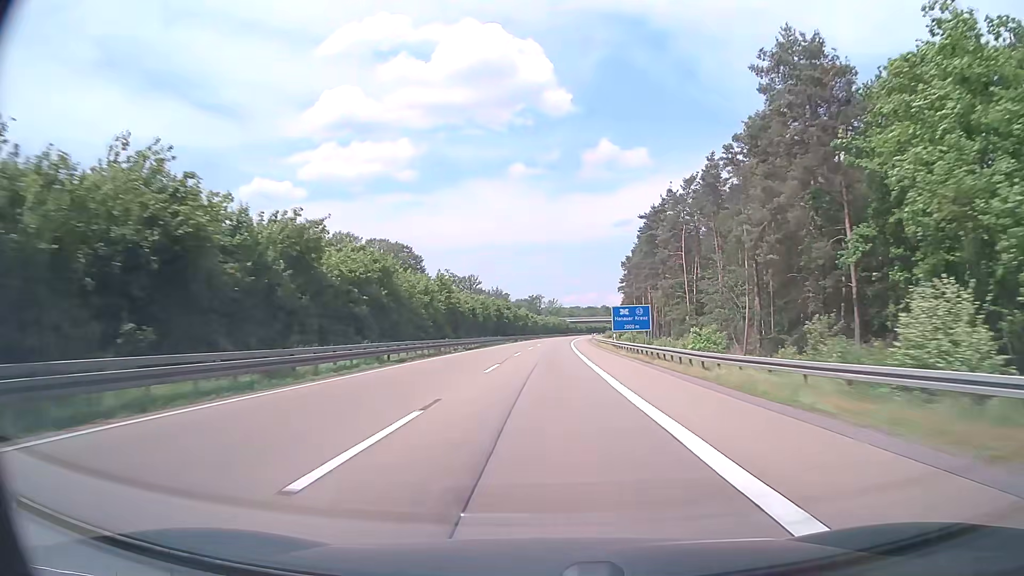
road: motorway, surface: asphalt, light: Day
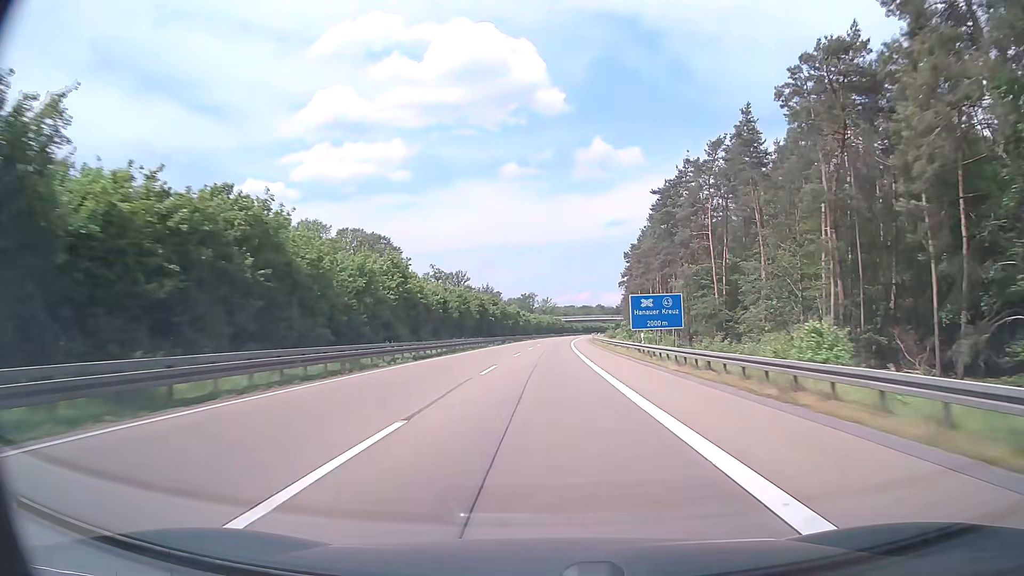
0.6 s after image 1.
(+0.1, +19.0) m; +1°
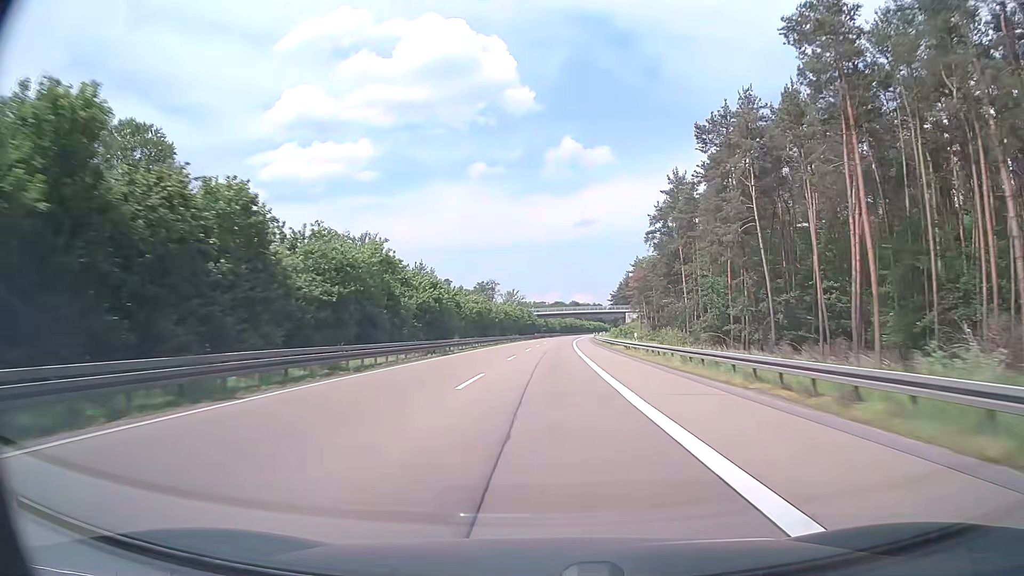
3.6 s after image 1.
(+2.2, +95.2) m; +3°
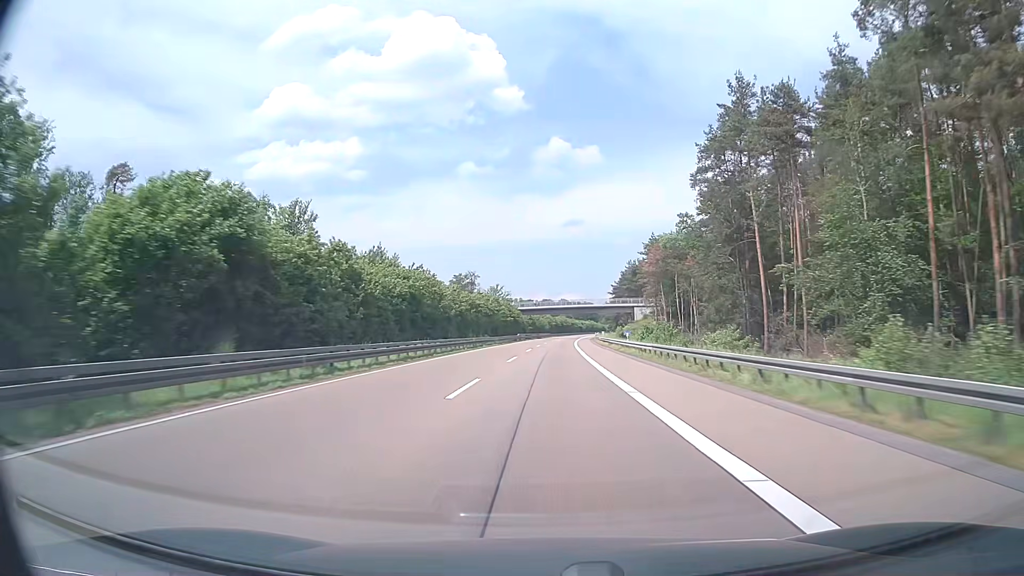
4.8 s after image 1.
(+0.4, +38.1) m; +1°
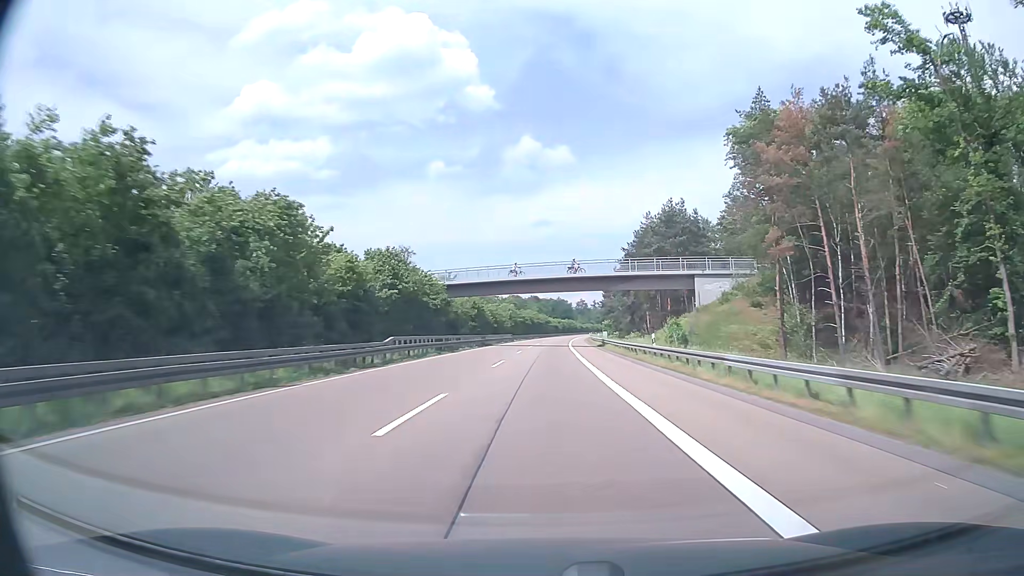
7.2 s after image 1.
(+1.8, +76.1) m; +2°
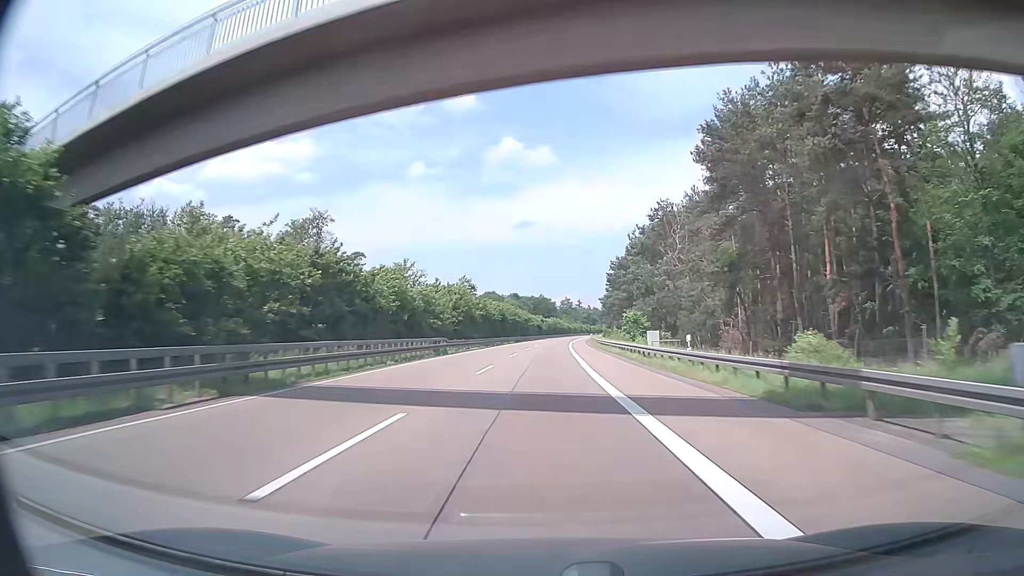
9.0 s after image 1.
(+0.8, +57.1) m; +2°
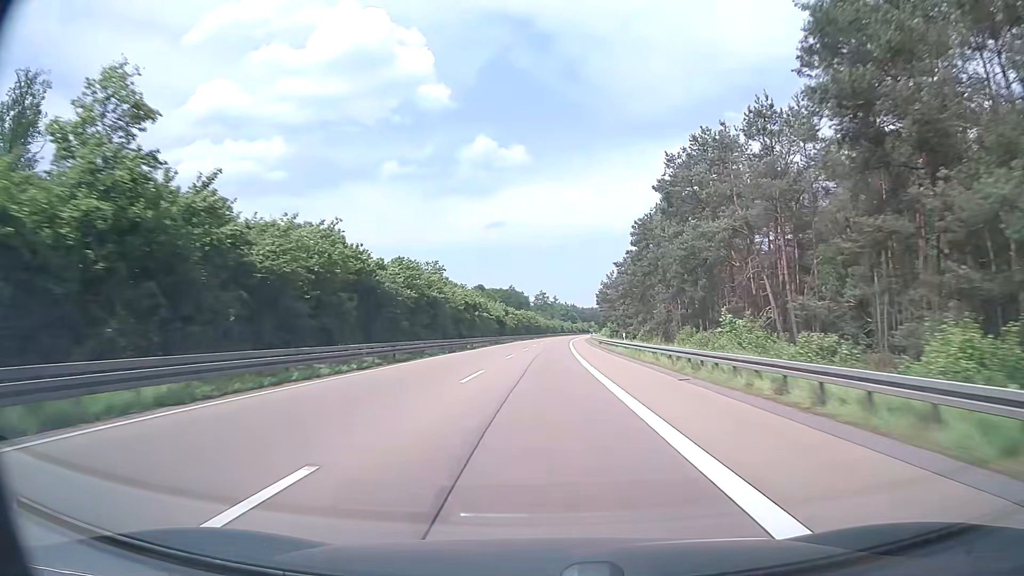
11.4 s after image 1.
(+1.3, +76.1) m; +2°
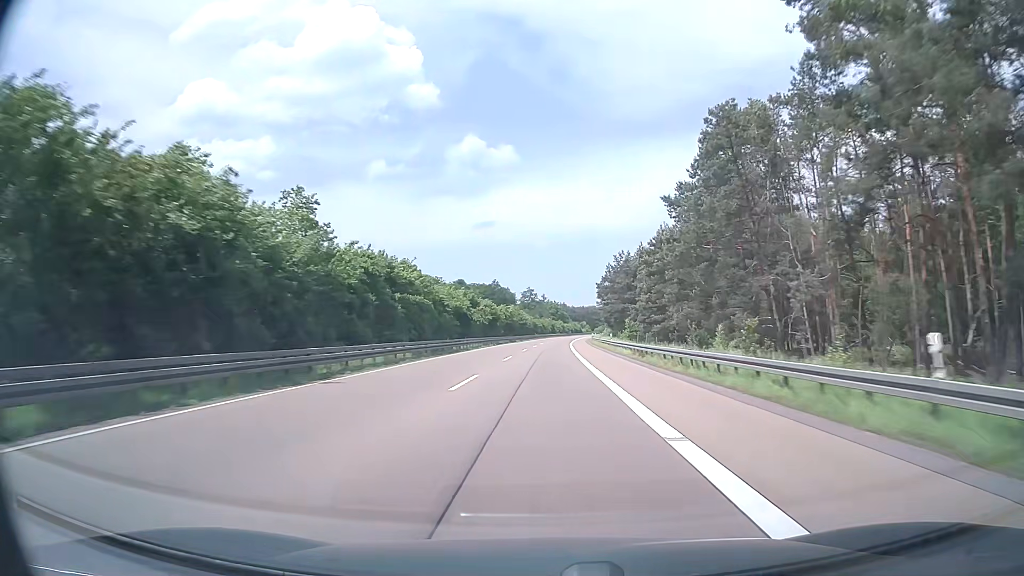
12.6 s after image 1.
(+0.4, +38.0) m; +1°
(0, +10) (0, +20) (0, +30) (0, +40) (+1, +50) (+1, +60) (+1, +70) (+1, +80) (+2, +90) (+2, +100) m
